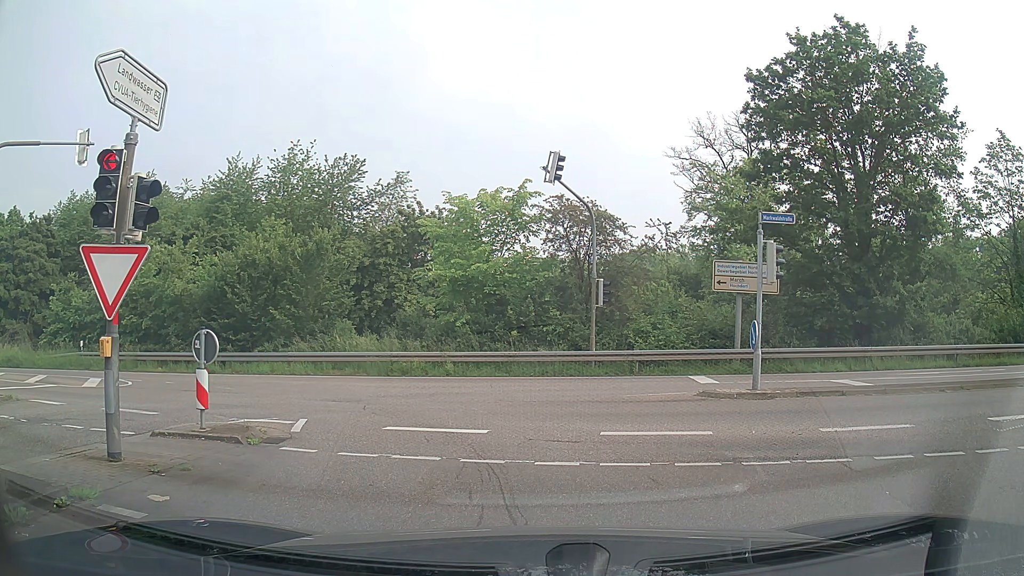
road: secondary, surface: asphalt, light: Day
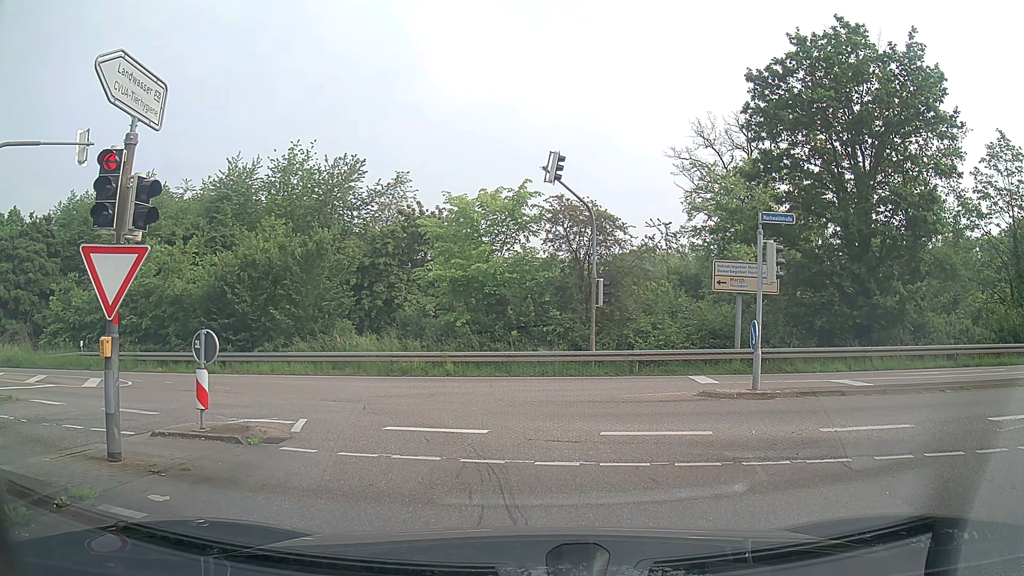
(0.0, 0.0) m; 0°
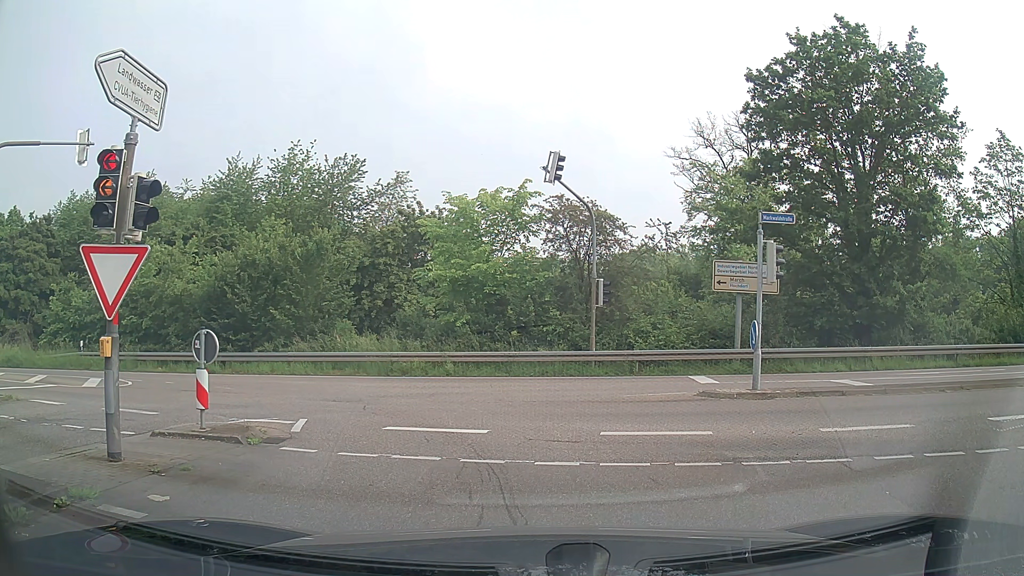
(0.0, 0.0) m; 0°
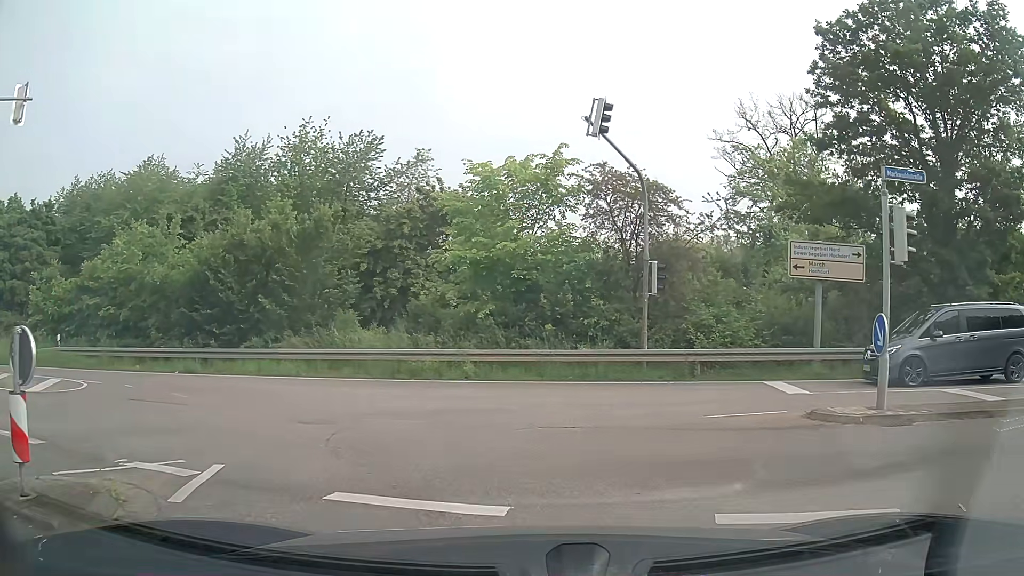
(-0.1, +4.4) m; -2°
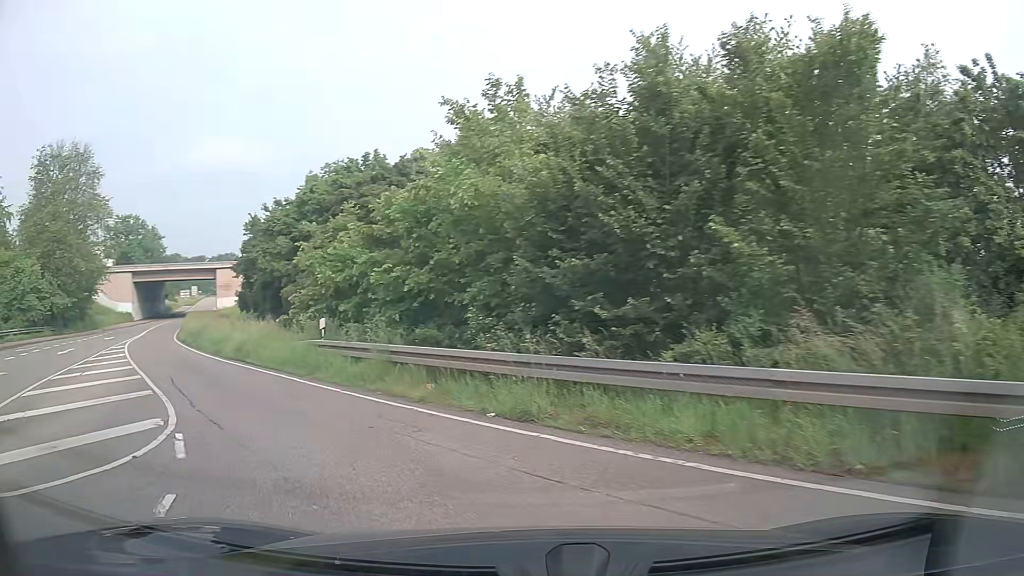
(-4.3, +13.9) m; -41°
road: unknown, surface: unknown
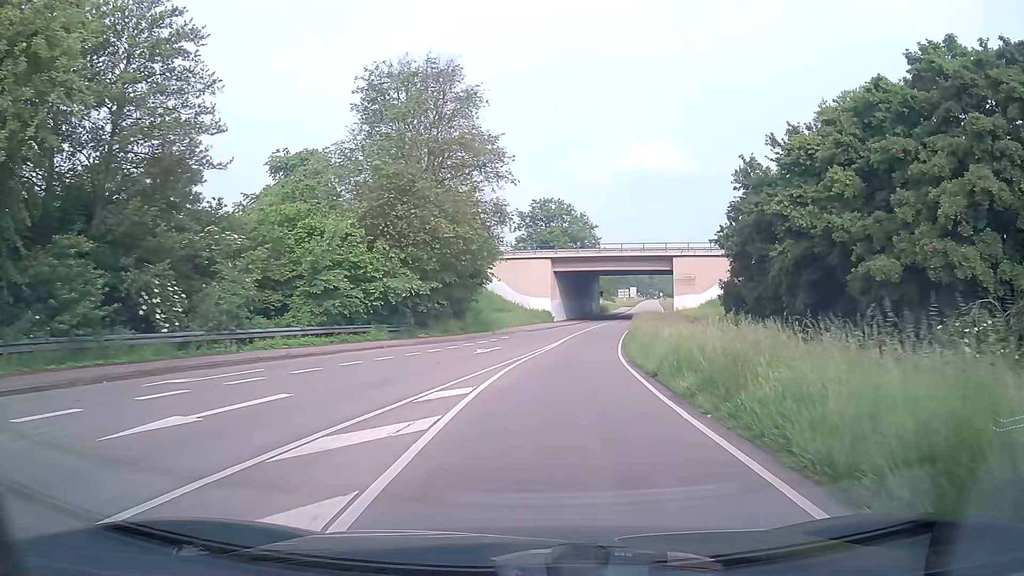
(-11.9, +21.5) m; -37°
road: secondary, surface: asphalt
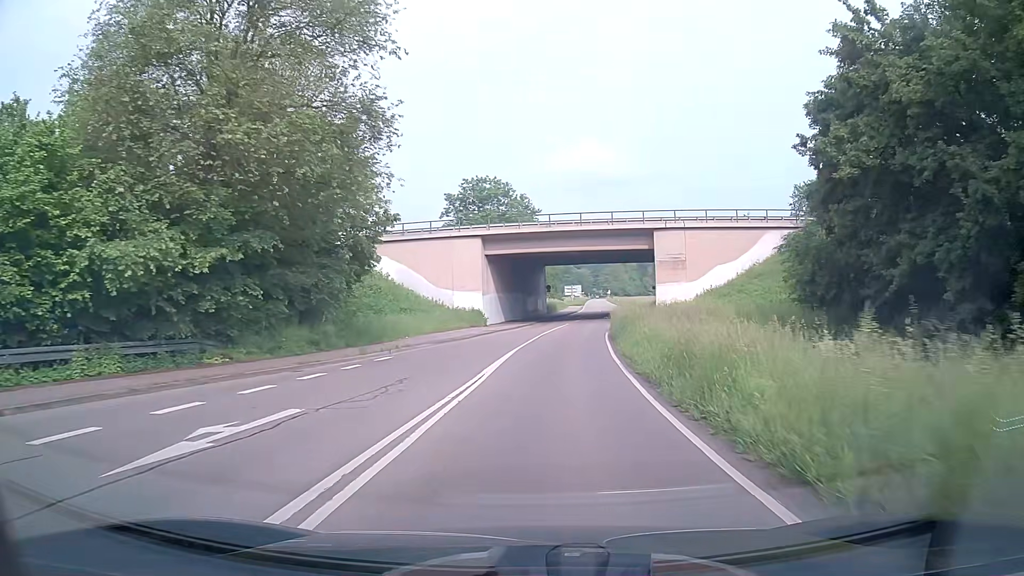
(+0.9, +21.2) m; +4°
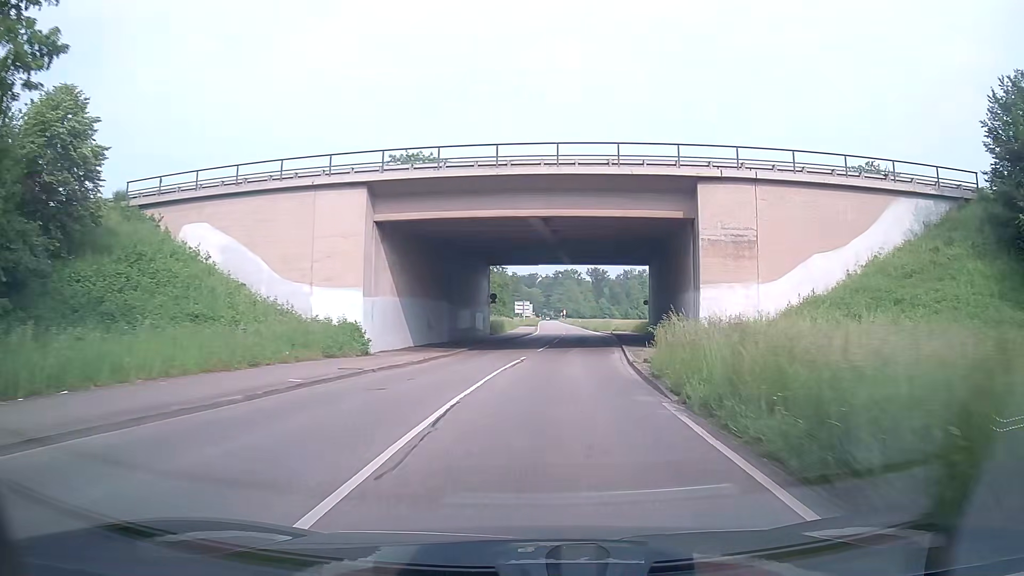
(+0.8, +25.3) m; +4°
(0, +10) (+1, +20) (+2, +30) (+3, +40) (+4, +50) (+5, +60) (+6, +70) (+7, +80) (+7, +90) (+7, +100) m
